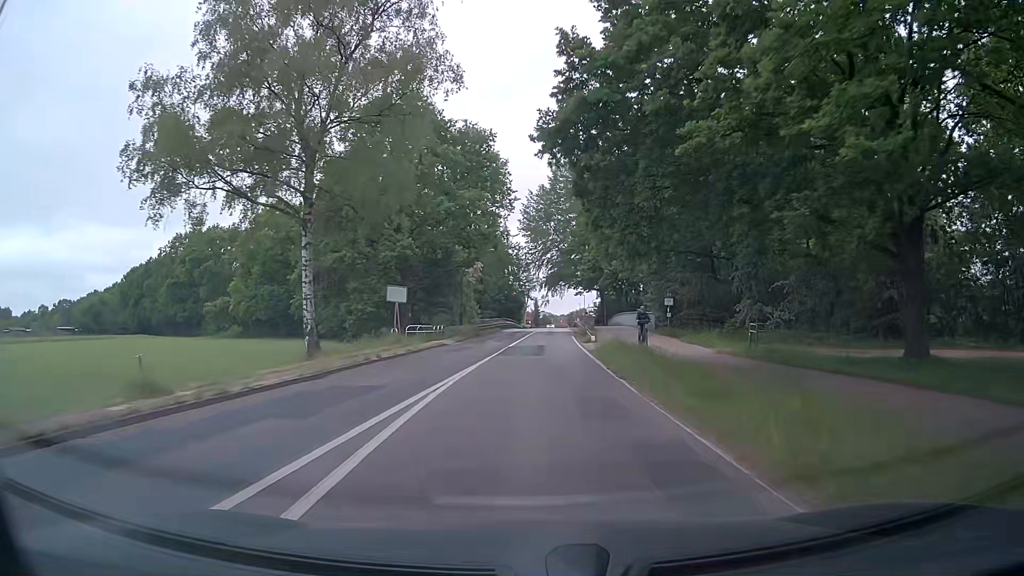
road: tertiary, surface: asphalt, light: Day
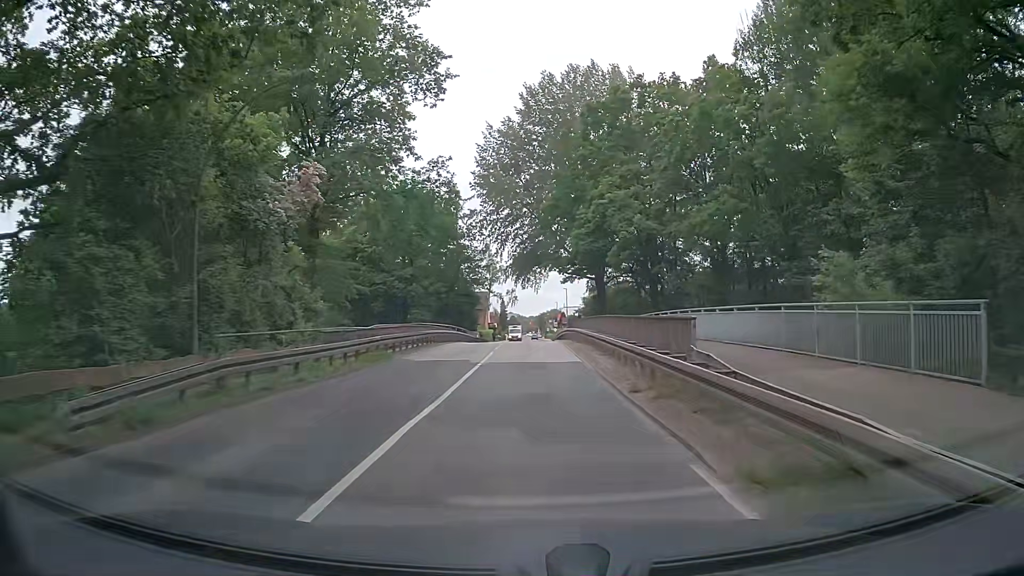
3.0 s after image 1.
(+0.8, +38.3) m; +2°
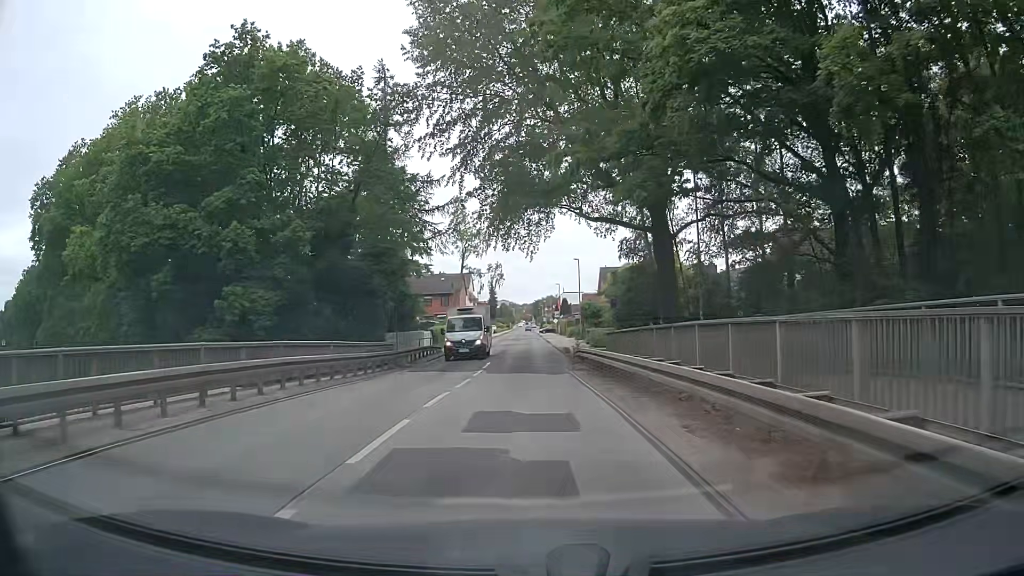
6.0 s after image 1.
(+0.3, +36.8) m; 0°
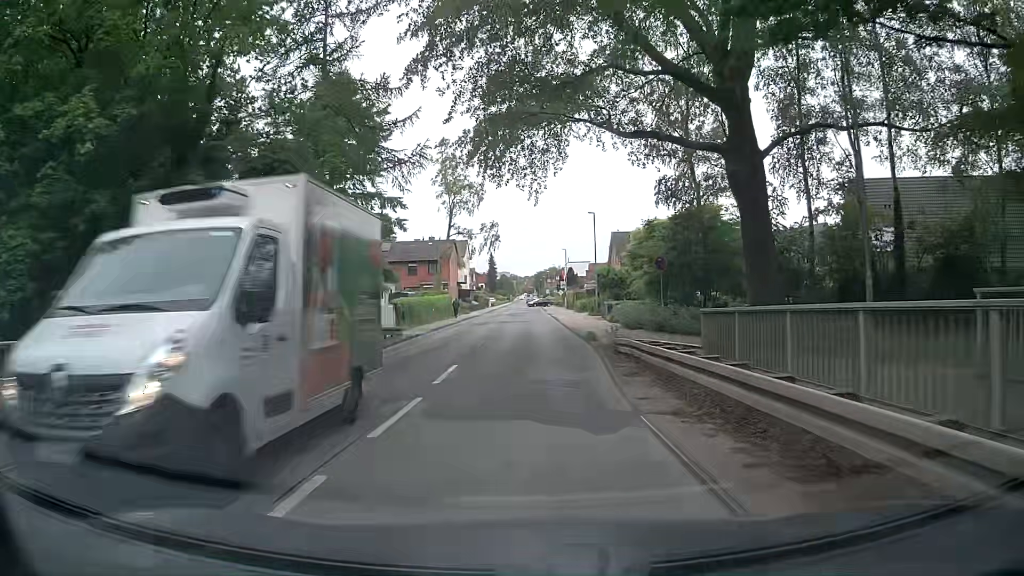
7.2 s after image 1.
(0.0, +13.9) m; +1°
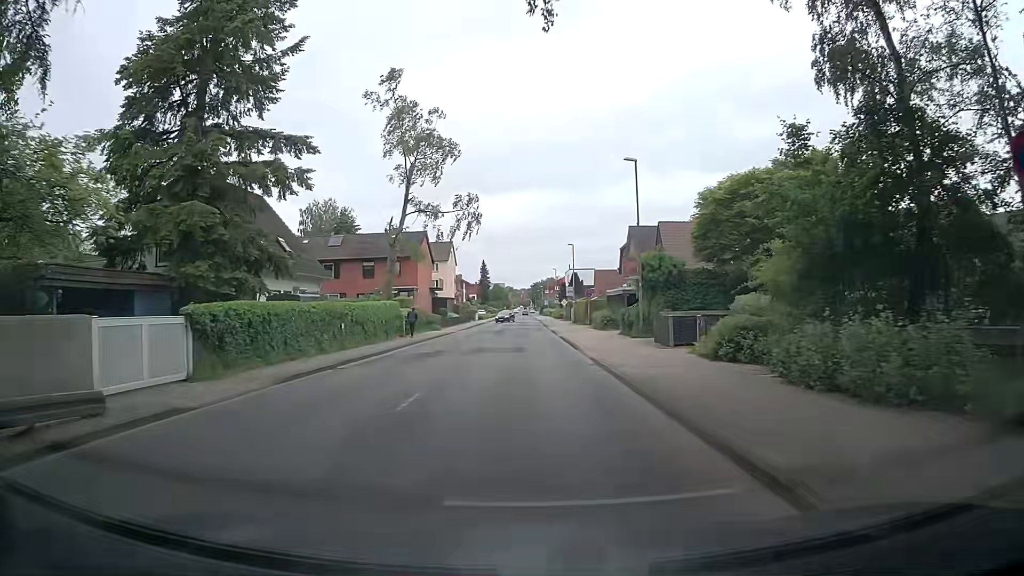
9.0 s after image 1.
(-0.3, +21.4) m; 0°
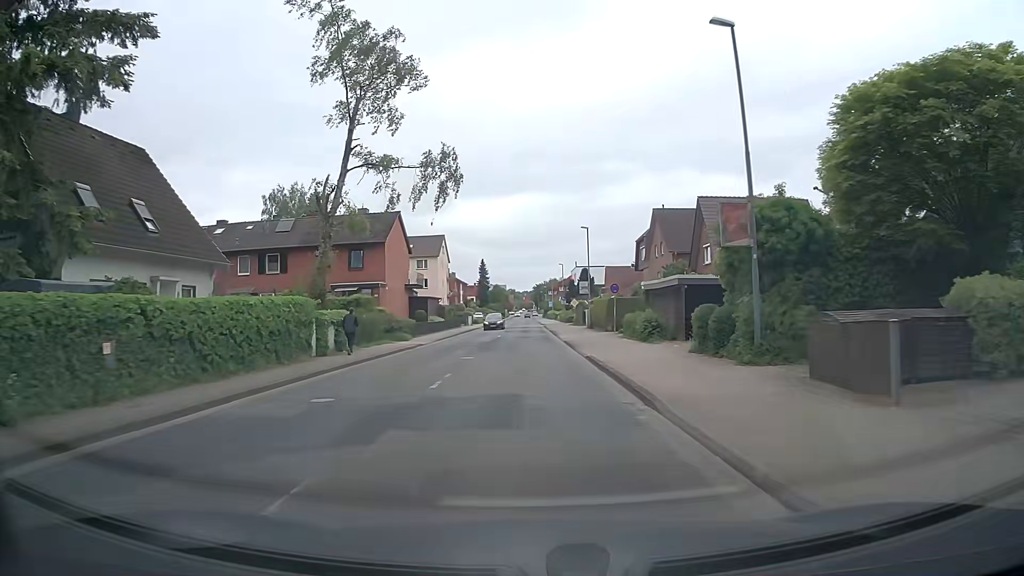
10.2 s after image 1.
(-0.1, +14.7) m; -1°
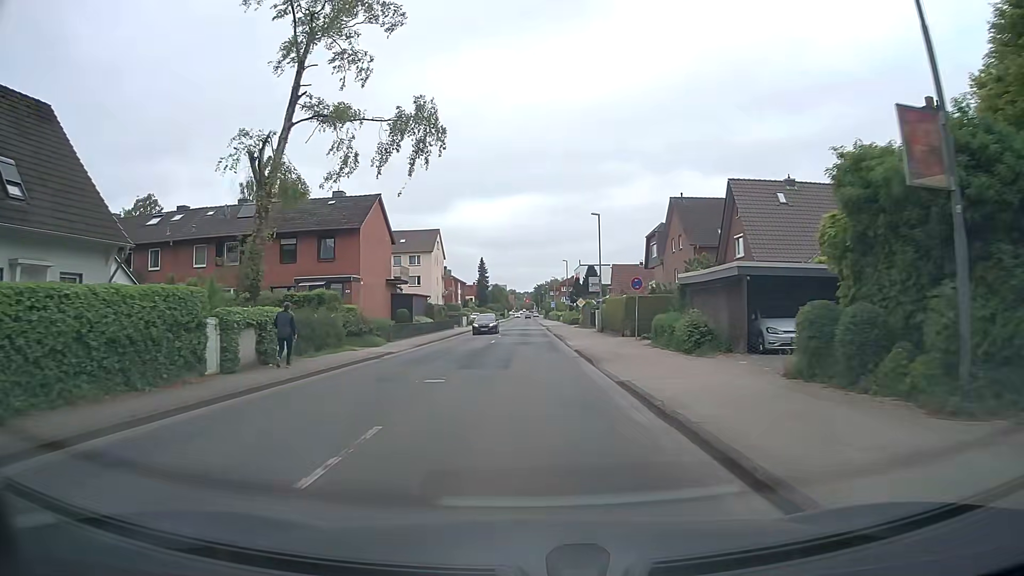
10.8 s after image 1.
(0.0, +7.4) m; 0°
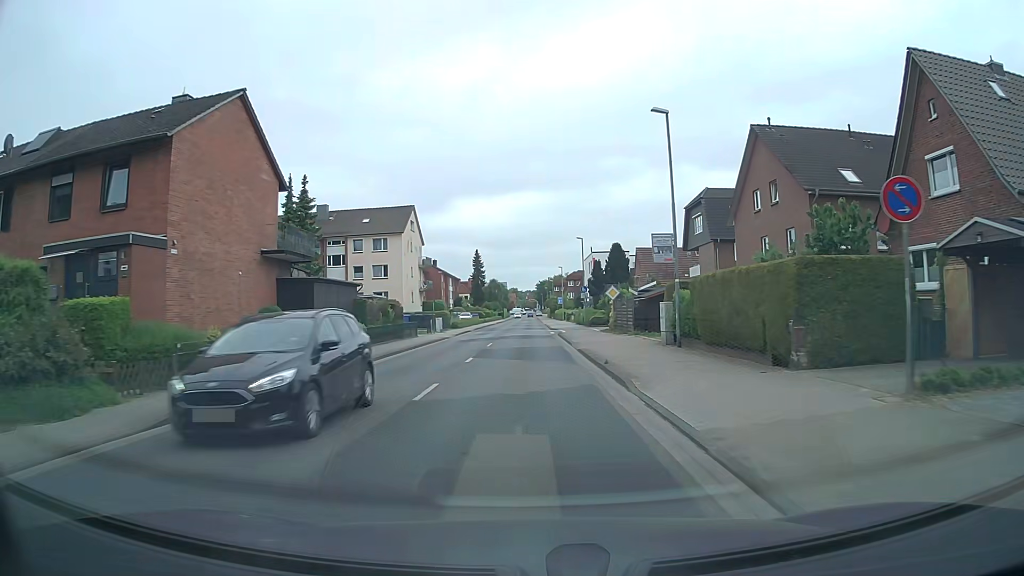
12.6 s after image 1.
(0.0, +22.3) m; 0°
(0, +10) (0, +20) (0, +30) (0, +40) (-1, +50) (-1, +60) (-1, +70) (-1, +80) (-1, +90) (-1, +100) m
